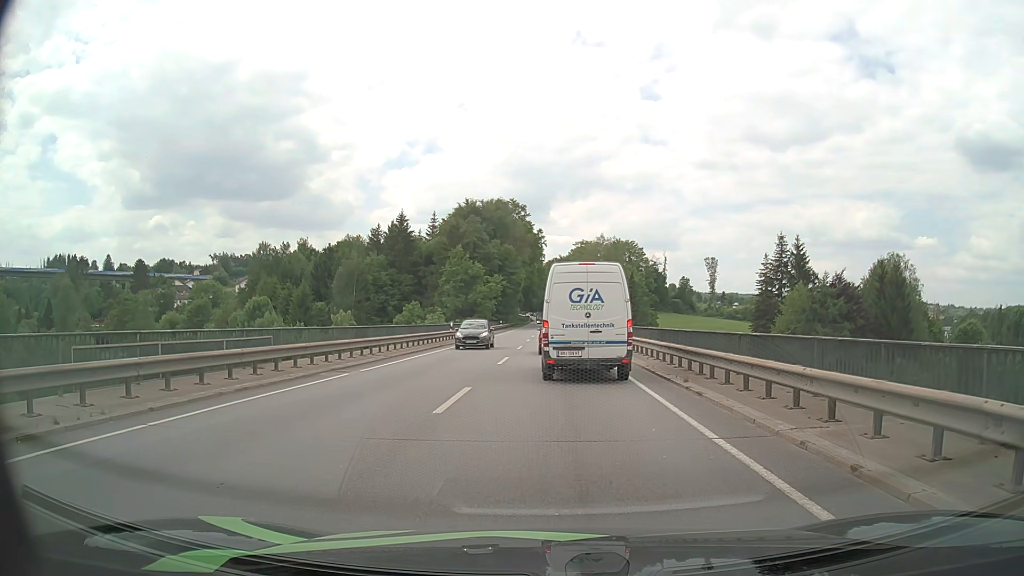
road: primary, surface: asphalt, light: Day
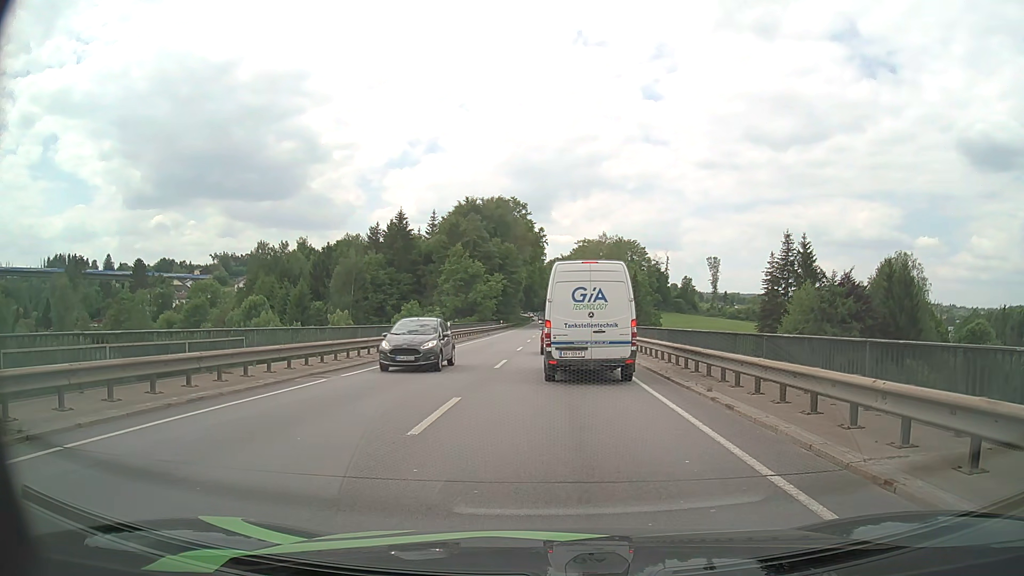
(0.0, +1.9) m; 0°
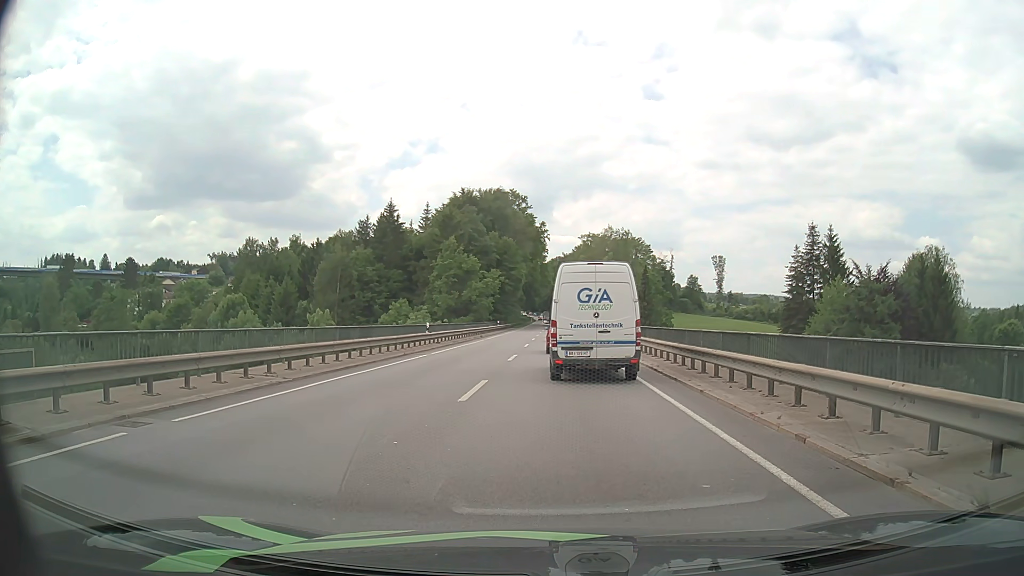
(0.0, +8.2) m; 0°
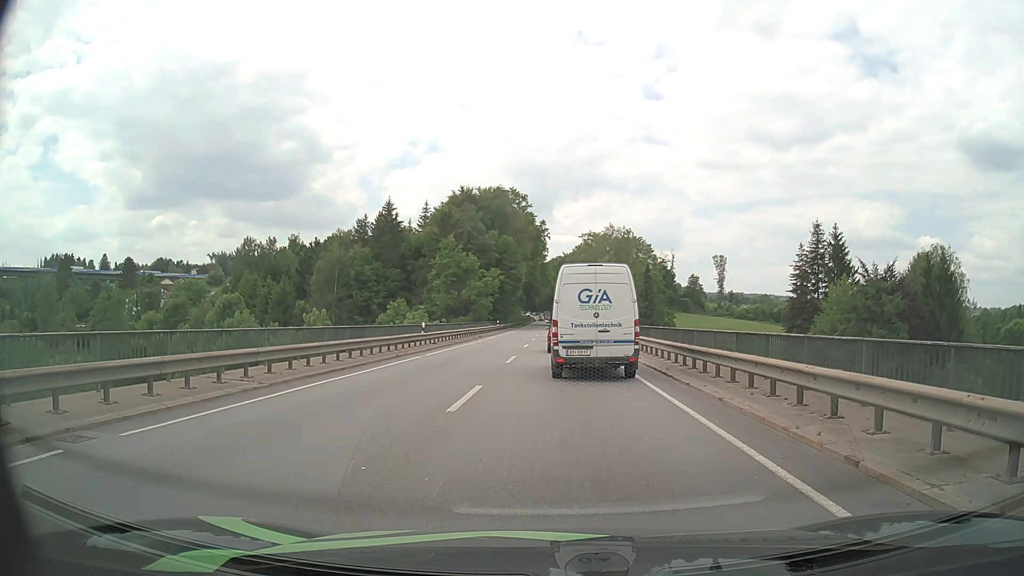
(0.0, +1.4) m; 0°
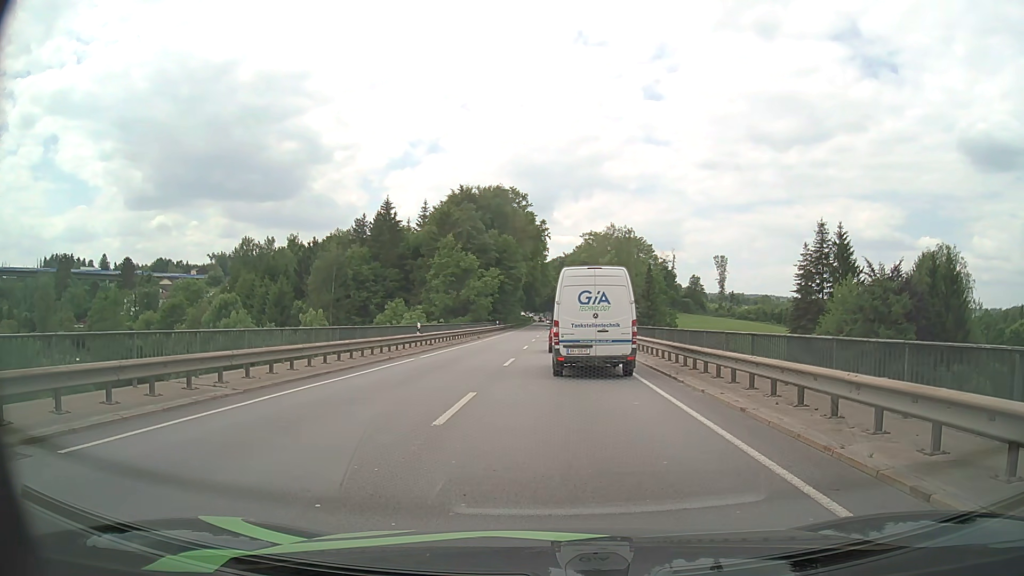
(0.0, +1.3) m; 0°
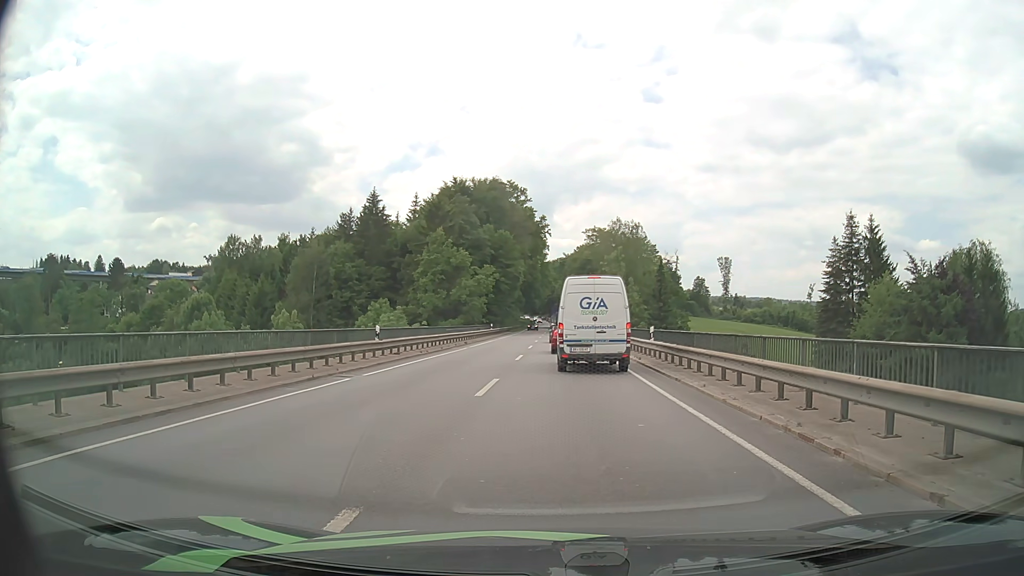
(0.0, +8.3) m; 0°
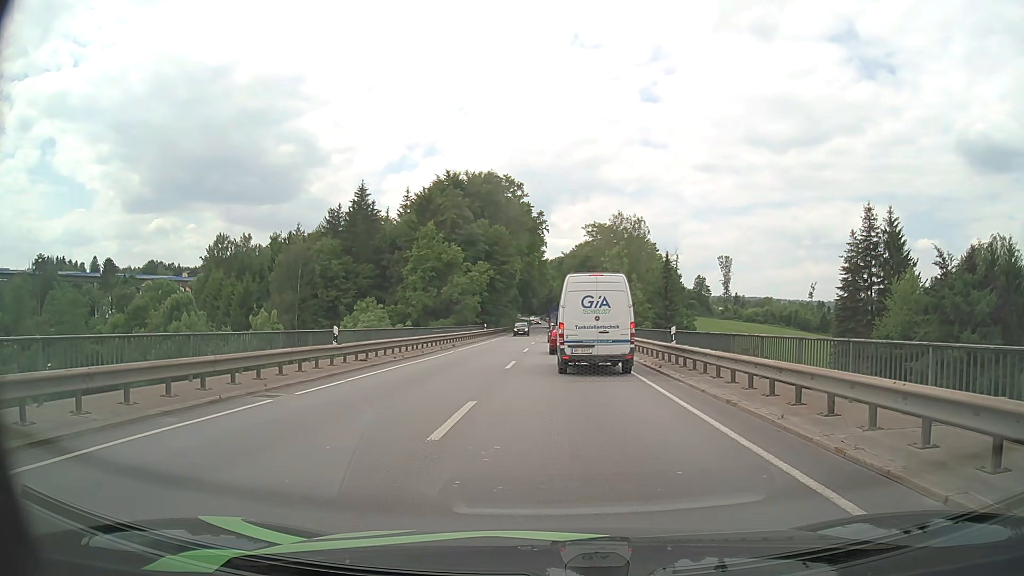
(0.0, +4.9) m; +1°
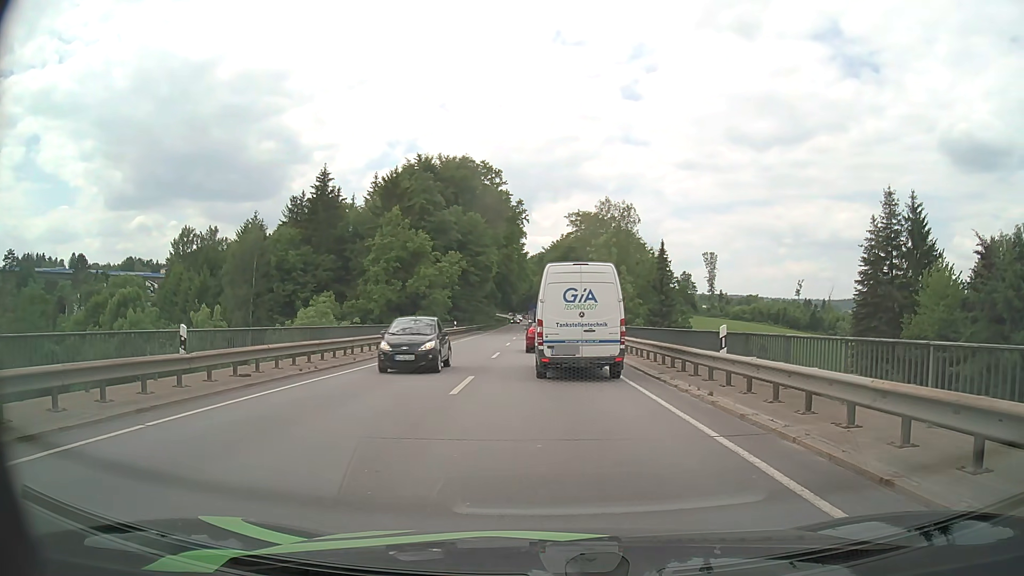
(+0.1, +8.1) m; +1°
